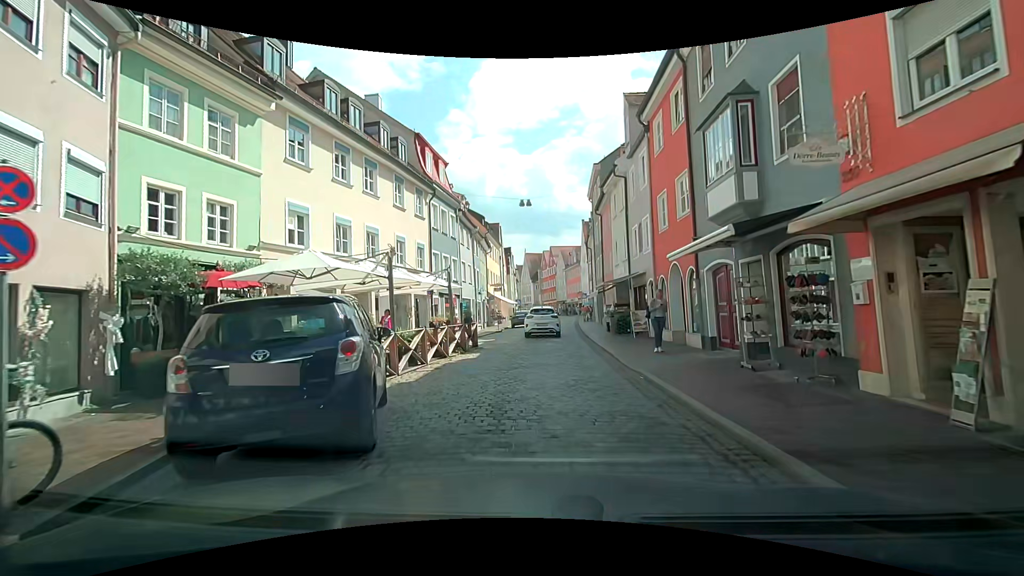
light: Day
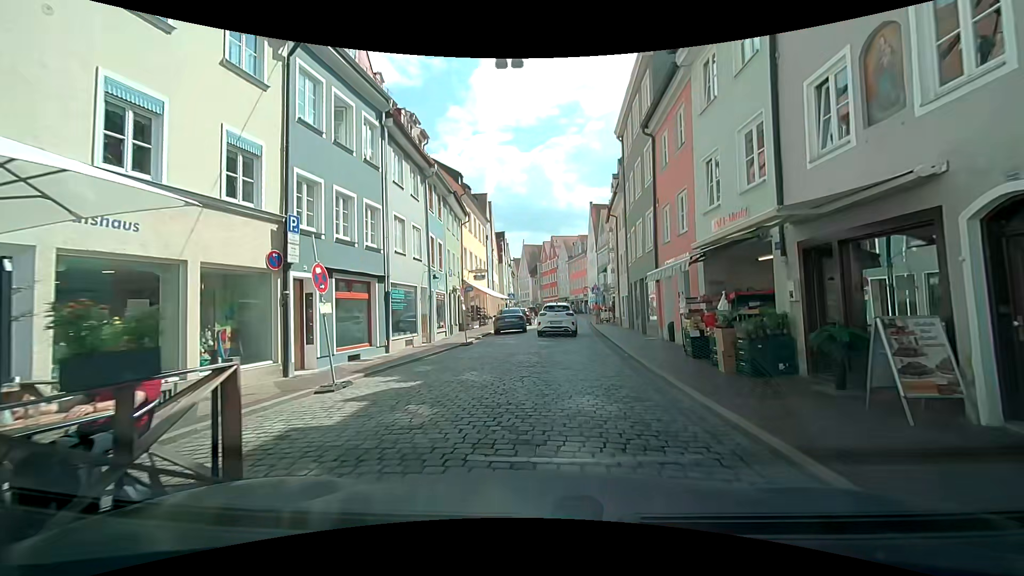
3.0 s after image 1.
(+0.1, +15.3) m; +1°
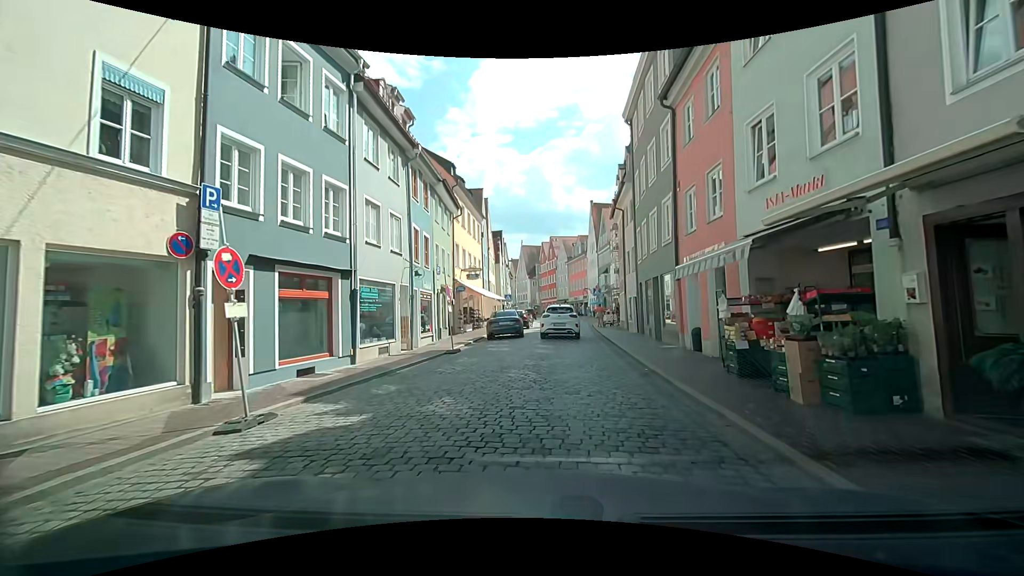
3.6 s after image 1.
(0.0, +2.9) m; 0°
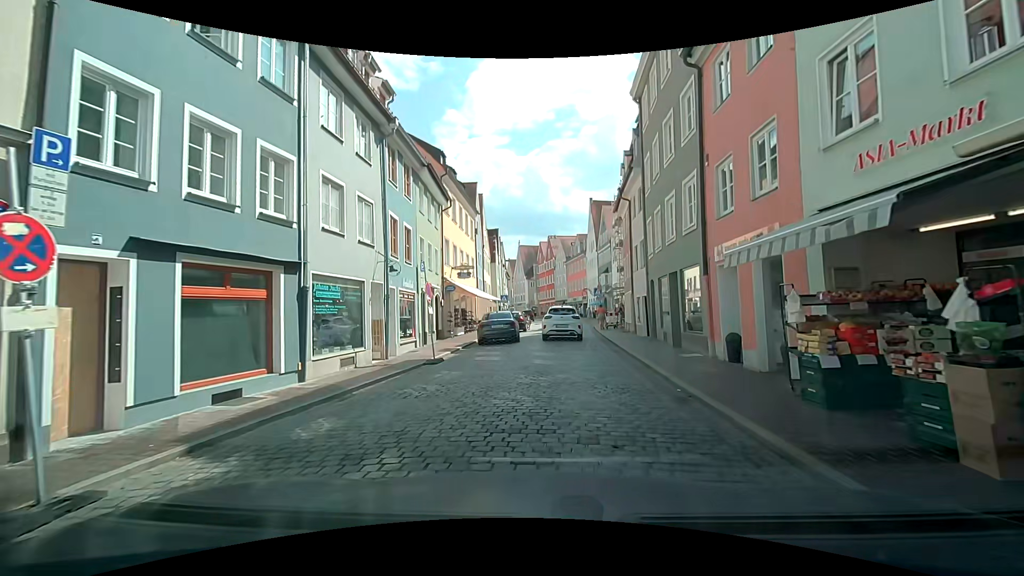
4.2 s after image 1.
(0.0, +2.8) m; +1°
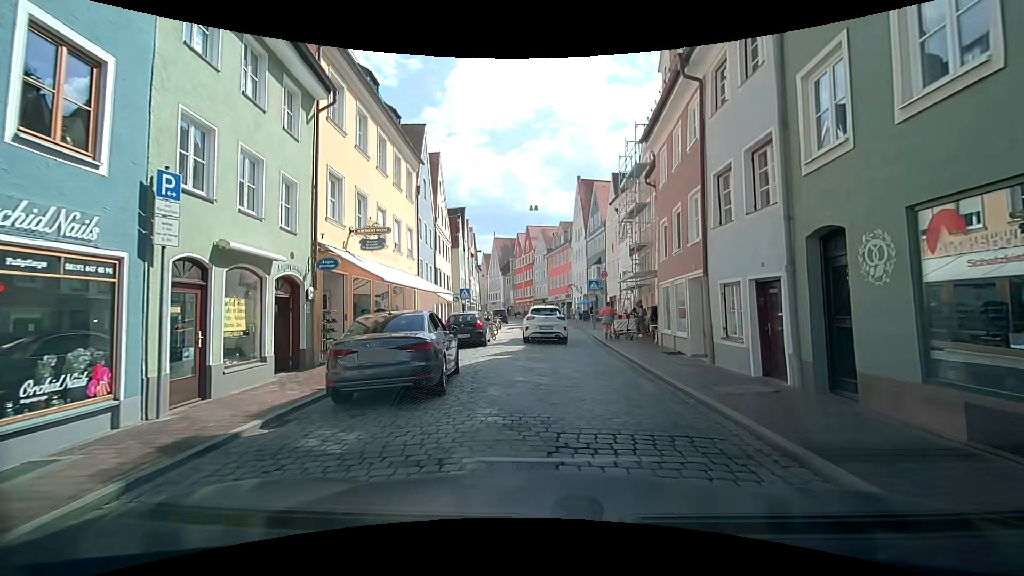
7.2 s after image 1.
(+0.1, +13.7) m; +1°
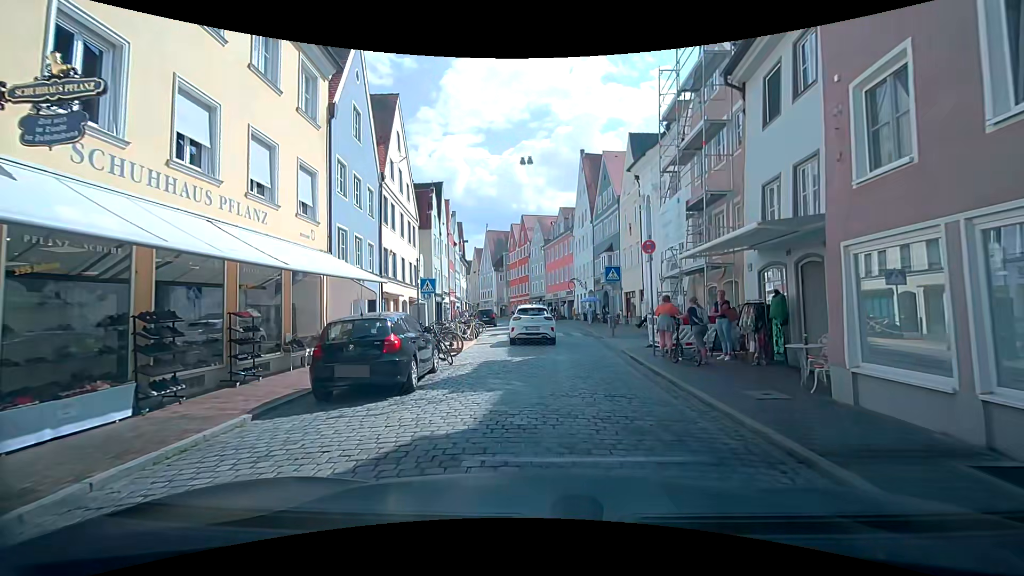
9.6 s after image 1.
(+0.2, +10.9) m; 0°
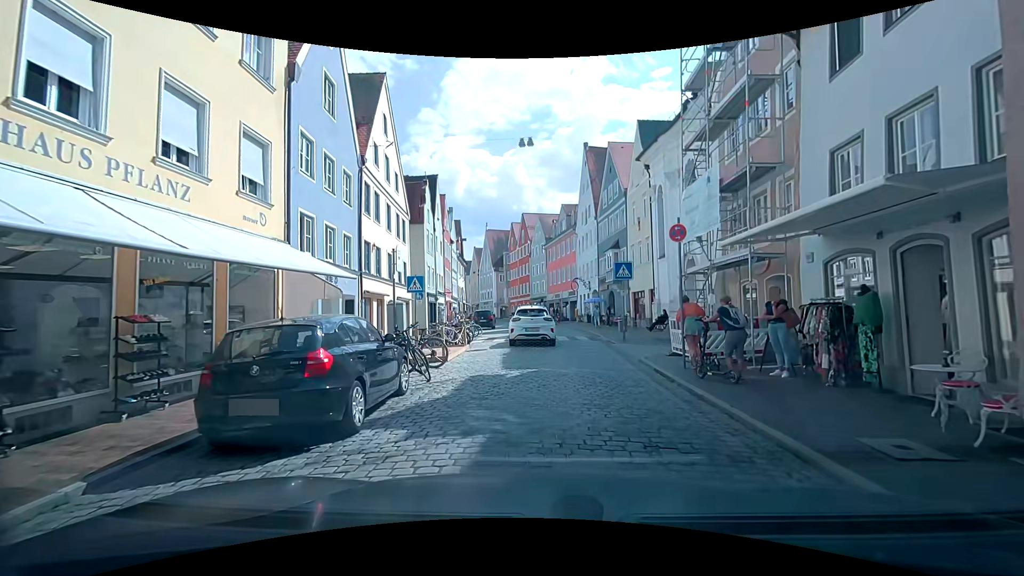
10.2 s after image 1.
(+0.1, +2.8) m; +1°
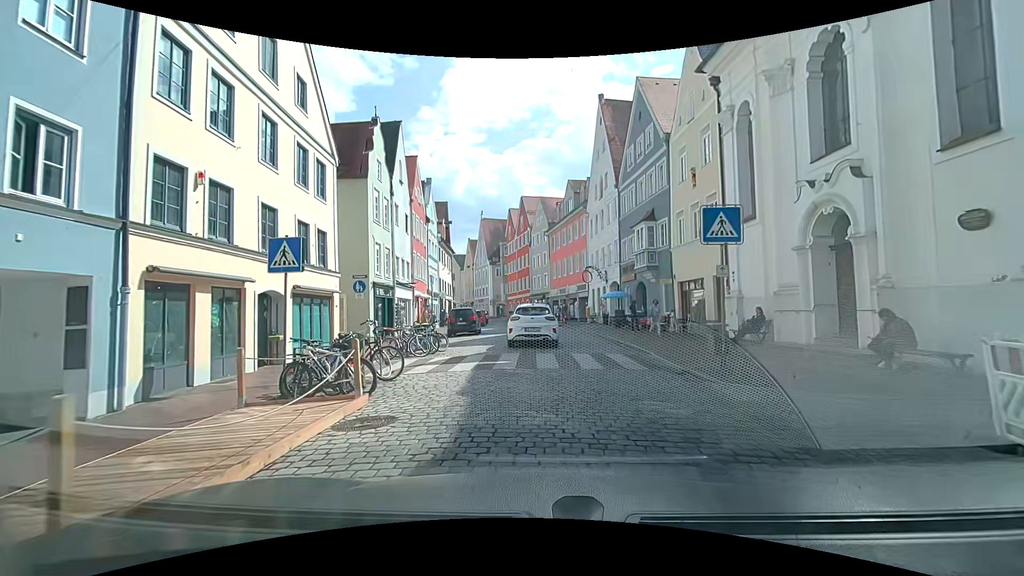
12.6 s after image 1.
(+0.1, +11.6) m; 0°
